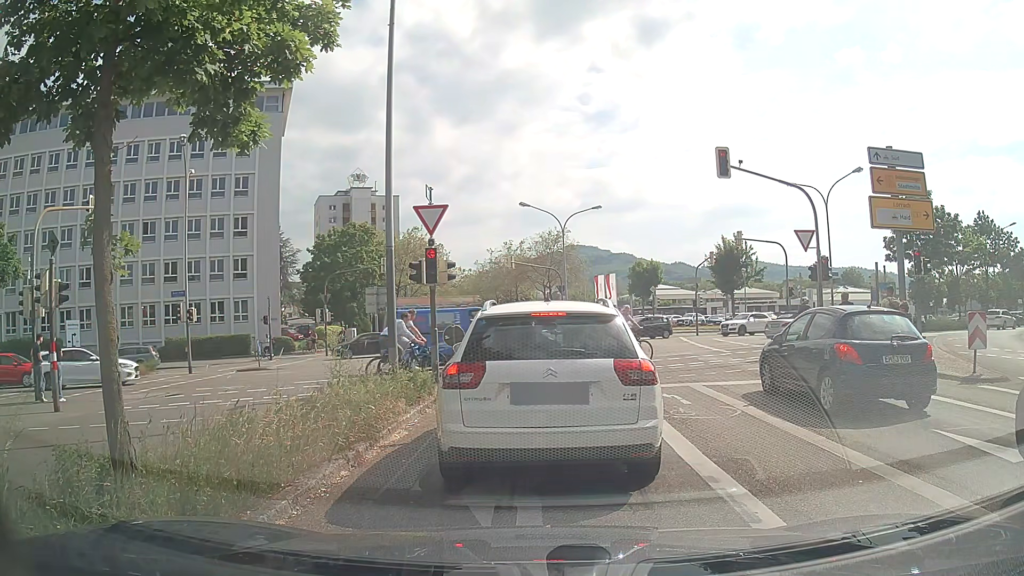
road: secondary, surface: asphalt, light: Day
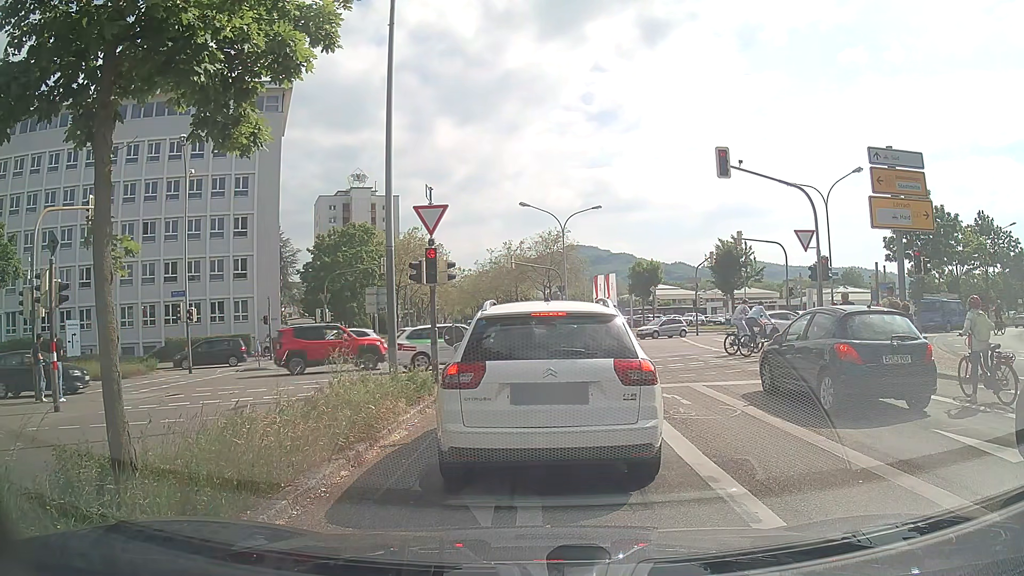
(0.0, 0.0) m; 0°
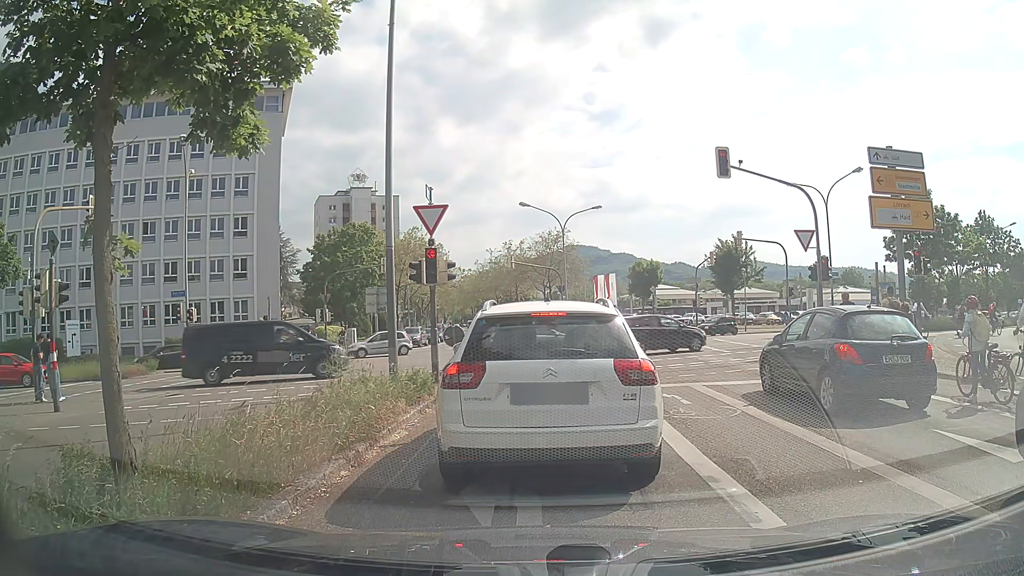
(0.0, 0.0) m; 0°
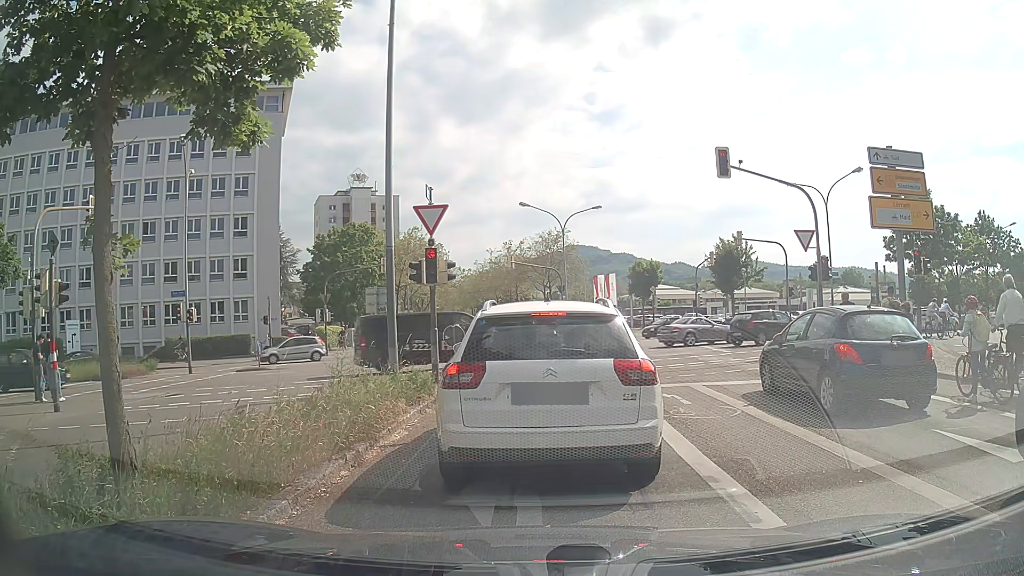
(0.0, 0.0) m; 0°
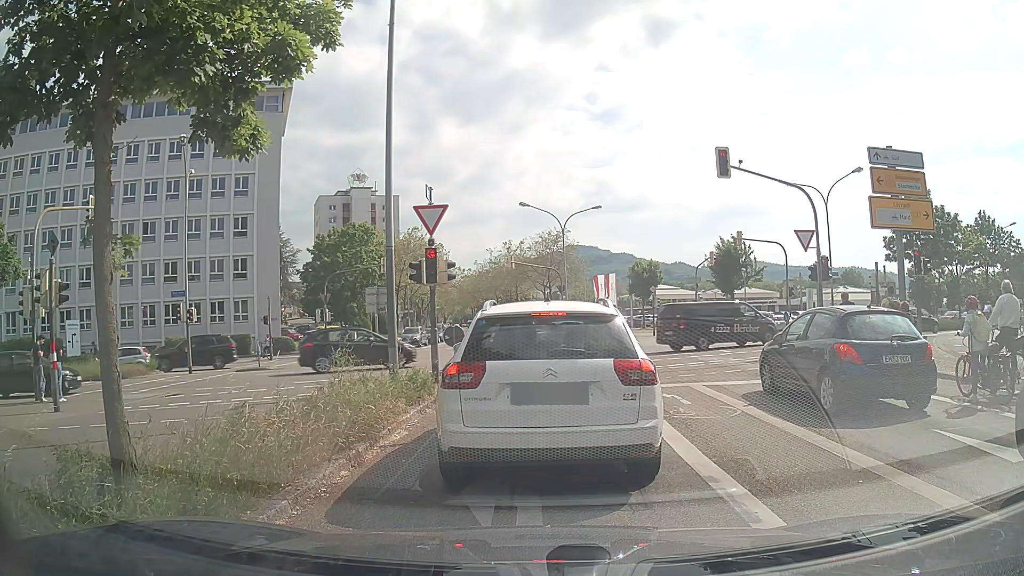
(0.0, 0.0) m; 0°
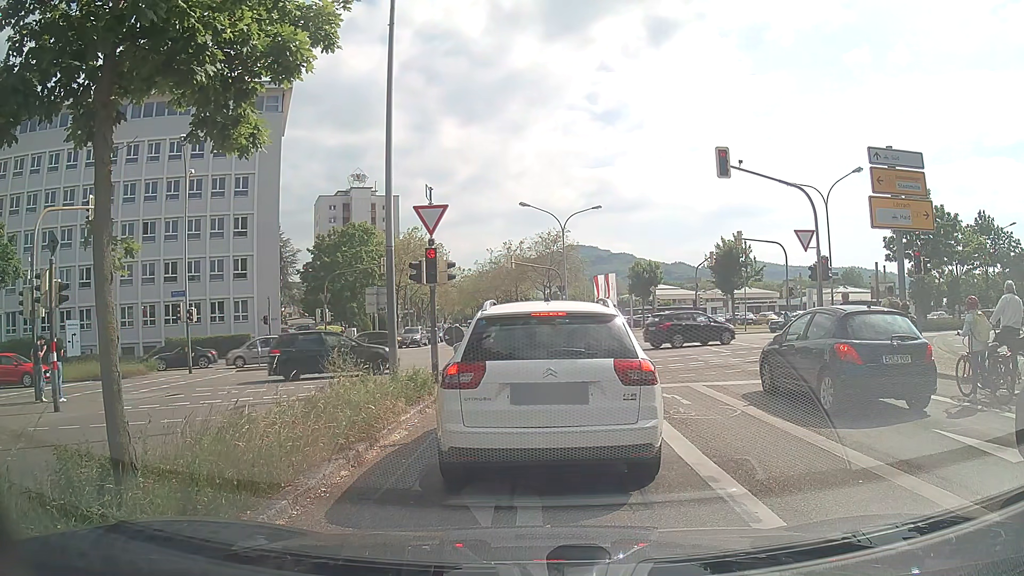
(0.0, 0.0) m; 0°
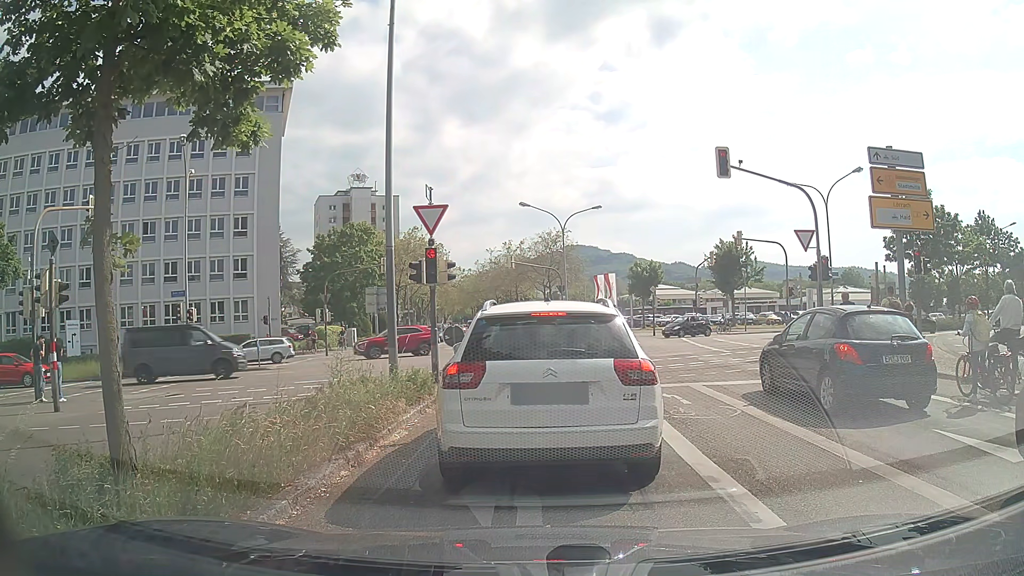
(0.0, 0.0) m; 0°
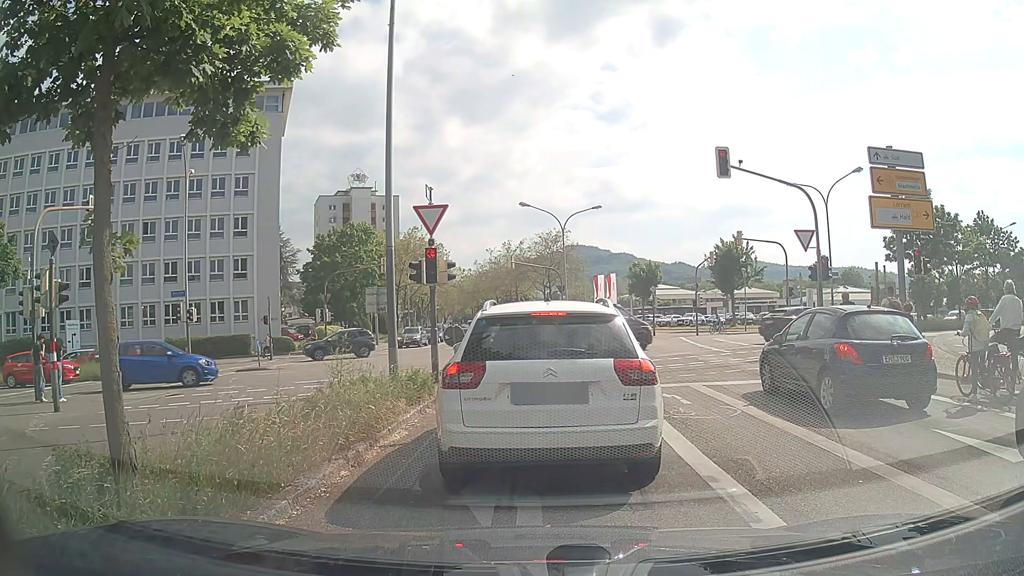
(0.0, 0.0) m; 0°
